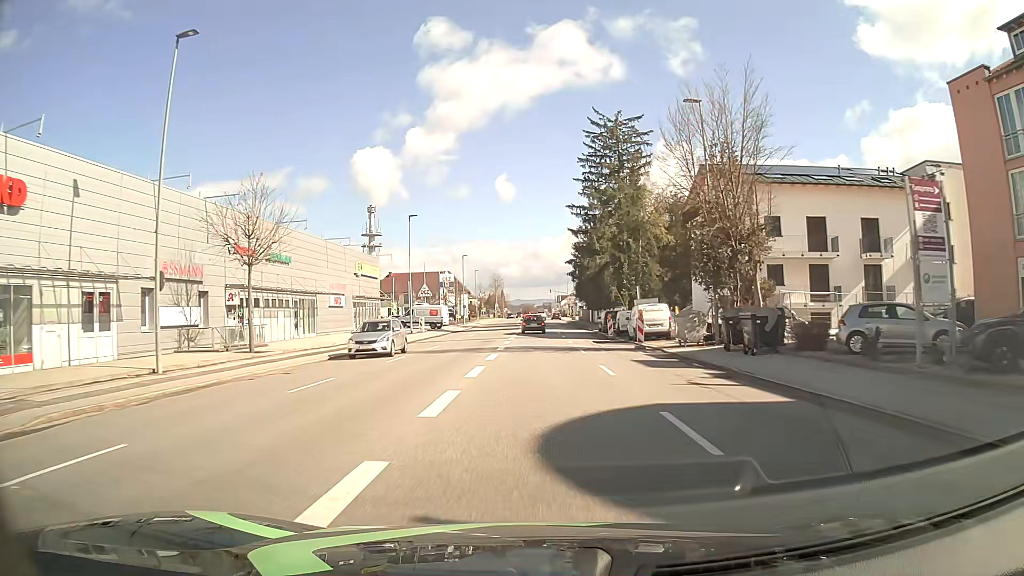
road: tertiary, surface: asphalt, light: Day
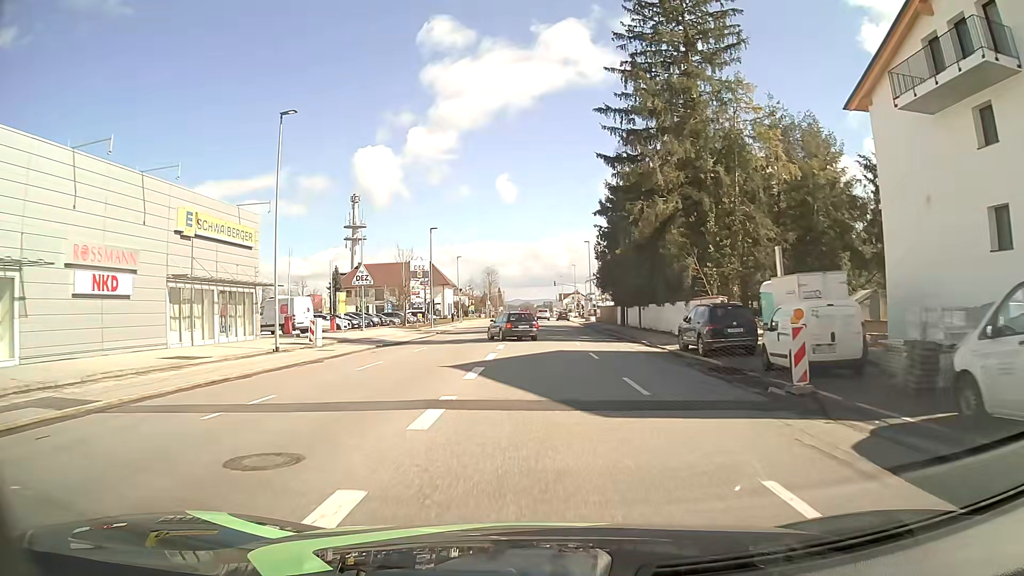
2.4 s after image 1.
(-0.1, +30.9) m; 0°
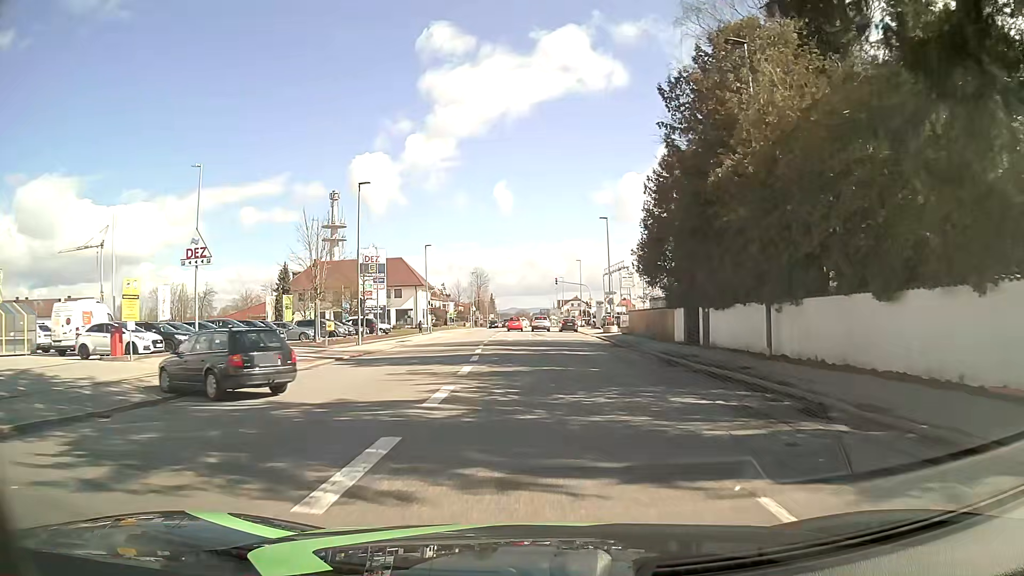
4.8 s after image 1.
(+0.1, +27.4) m; 0°
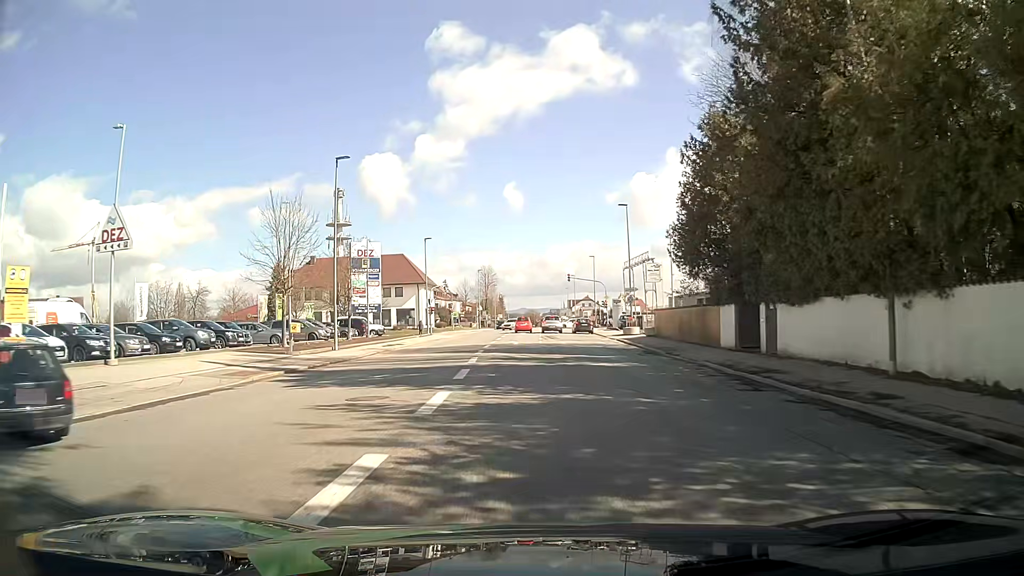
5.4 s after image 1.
(-0.1, +7.2) m; -1°
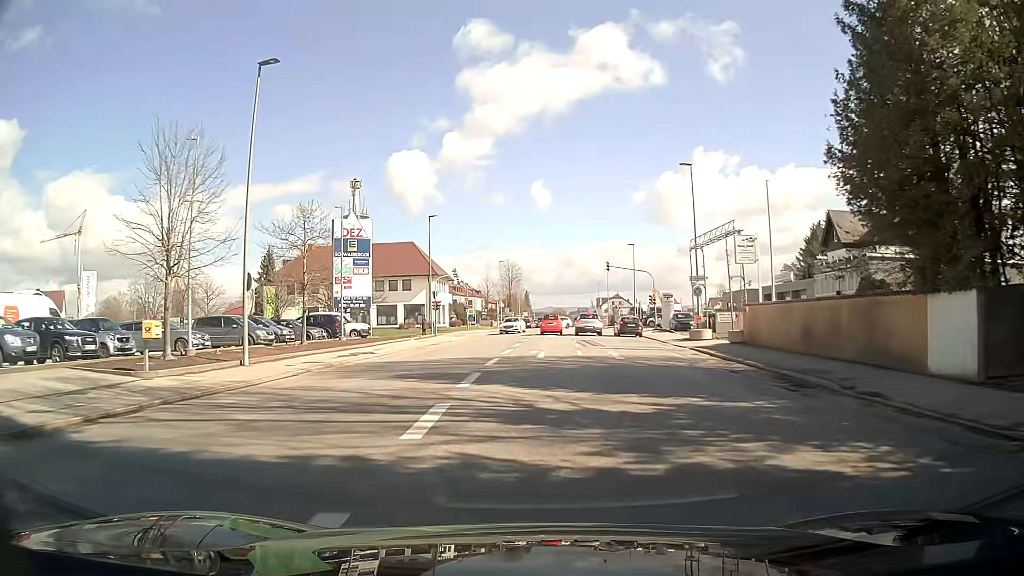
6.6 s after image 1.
(-0.3, +14.2) m; -3°
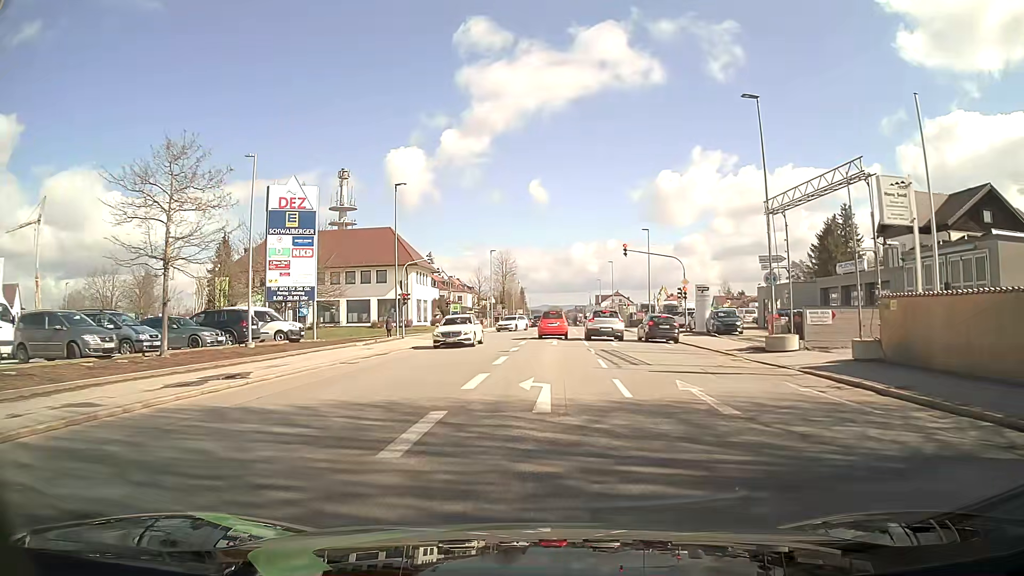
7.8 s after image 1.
(+0.1, +12.9) m; +1°
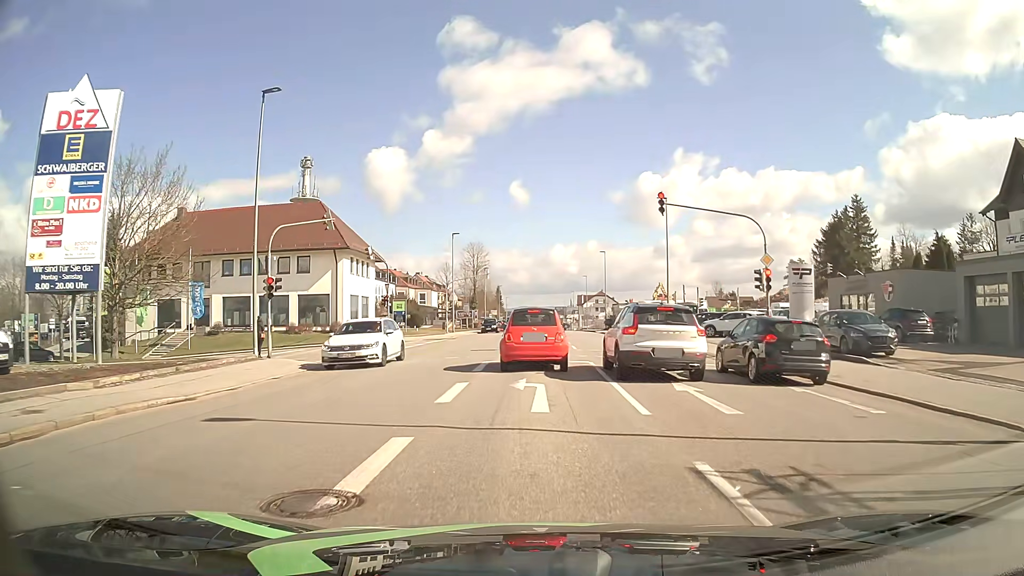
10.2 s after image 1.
(+0.4, +19.6) m; +1°
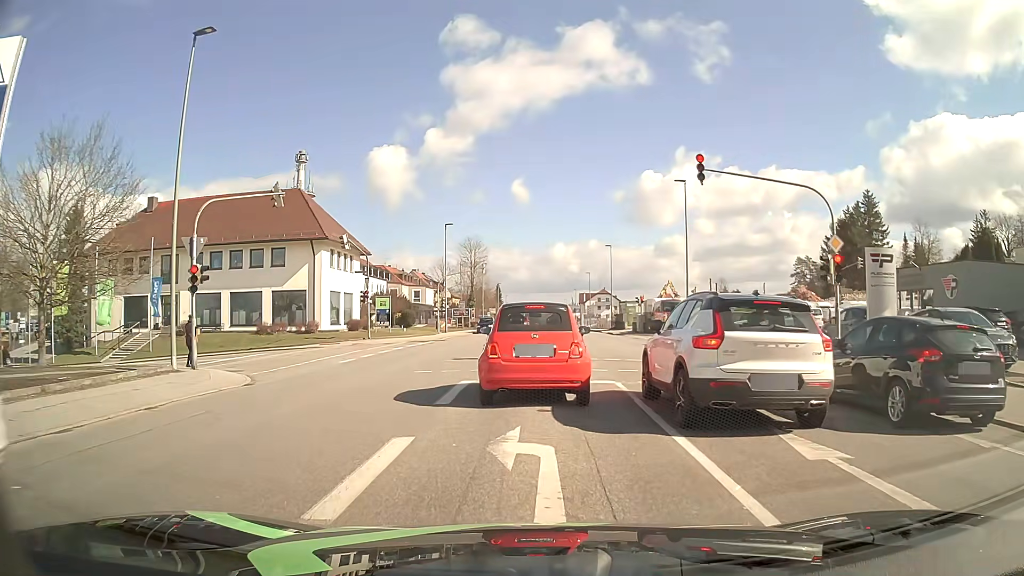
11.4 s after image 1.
(0.0, +5.9) m; 0°
